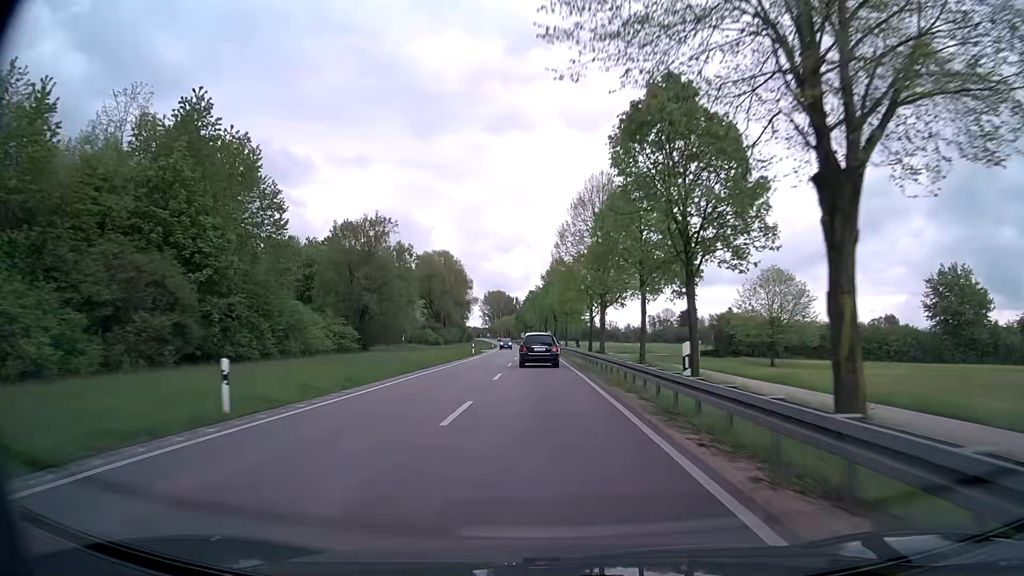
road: primary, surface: asphalt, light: Day
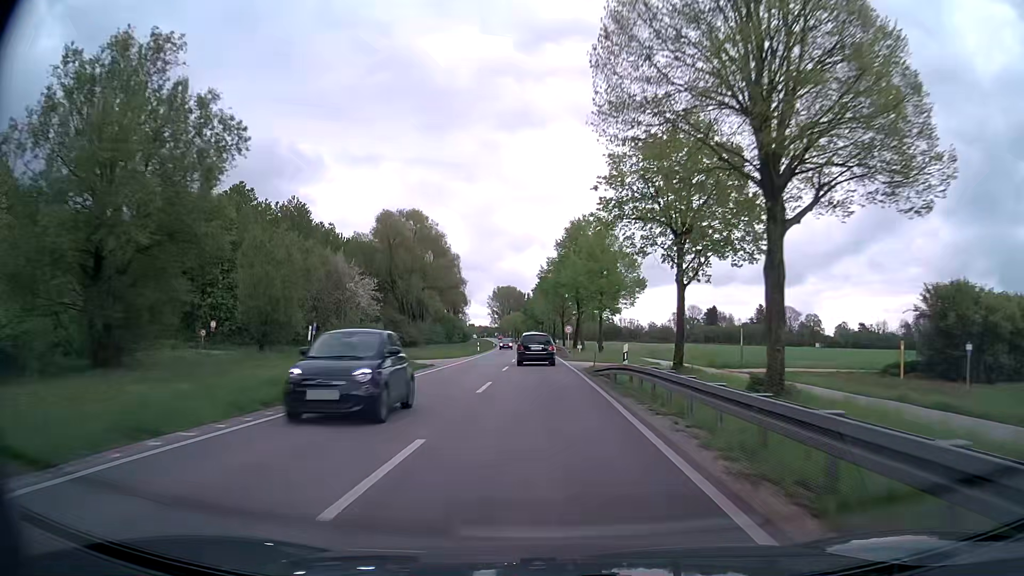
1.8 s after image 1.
(-0.3, +41.8) m; -1°
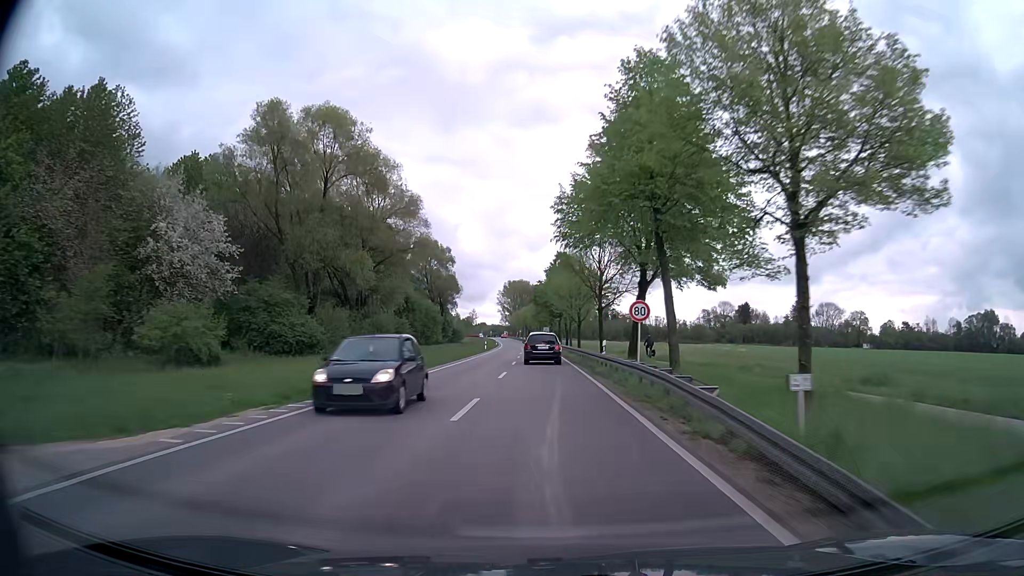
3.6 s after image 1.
(-0.6, +42.1) m; -1°
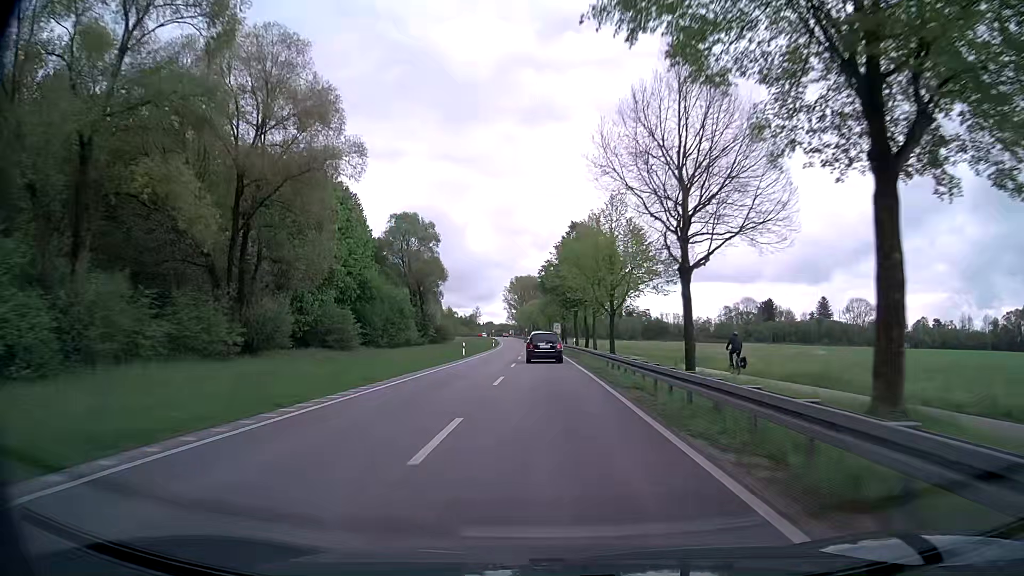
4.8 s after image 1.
(-0.2, +27.9) m; -1°
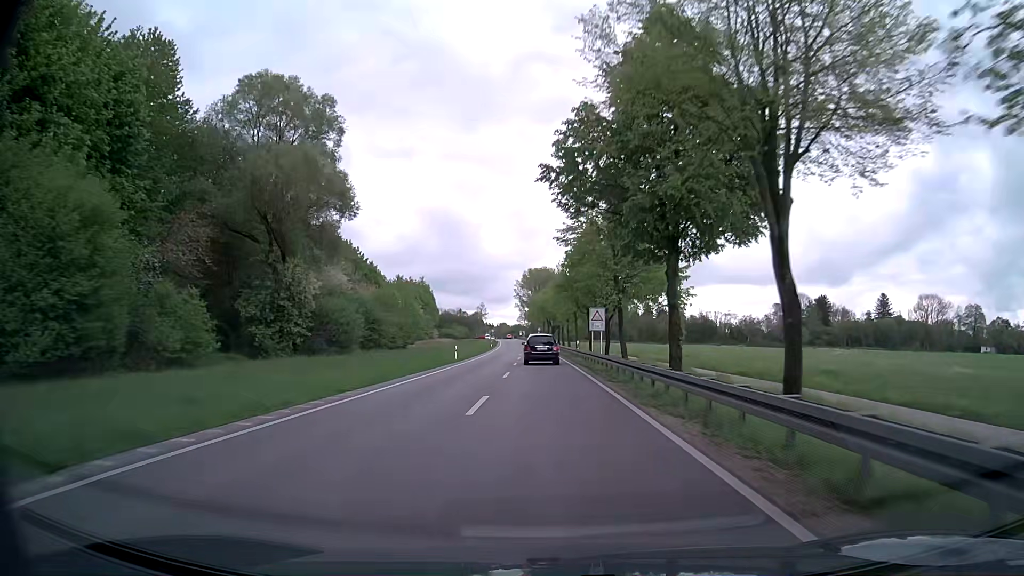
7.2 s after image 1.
(-0.6, +55.3) m; -1°
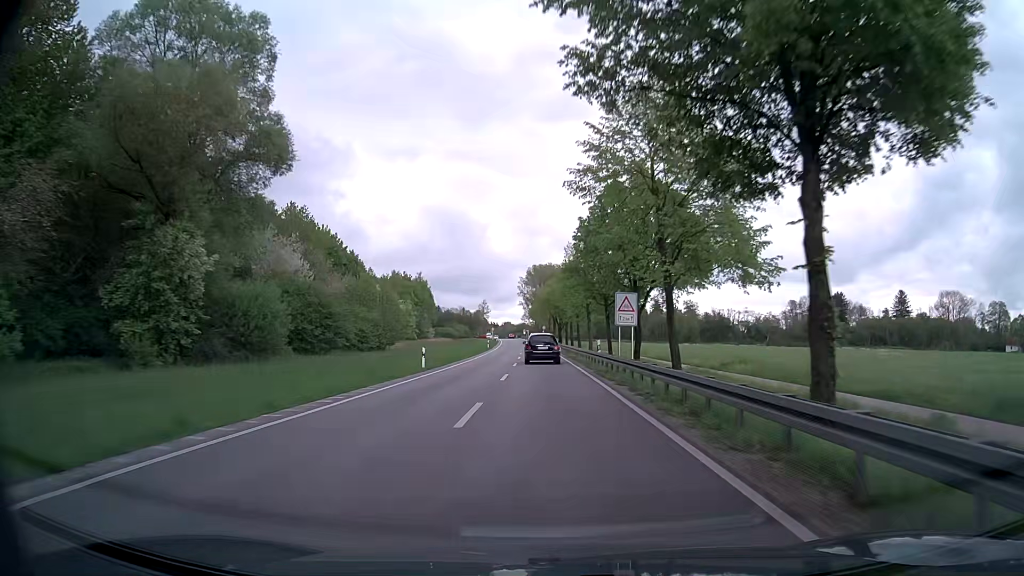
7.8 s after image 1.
(0.0, +13.8) m; -1°
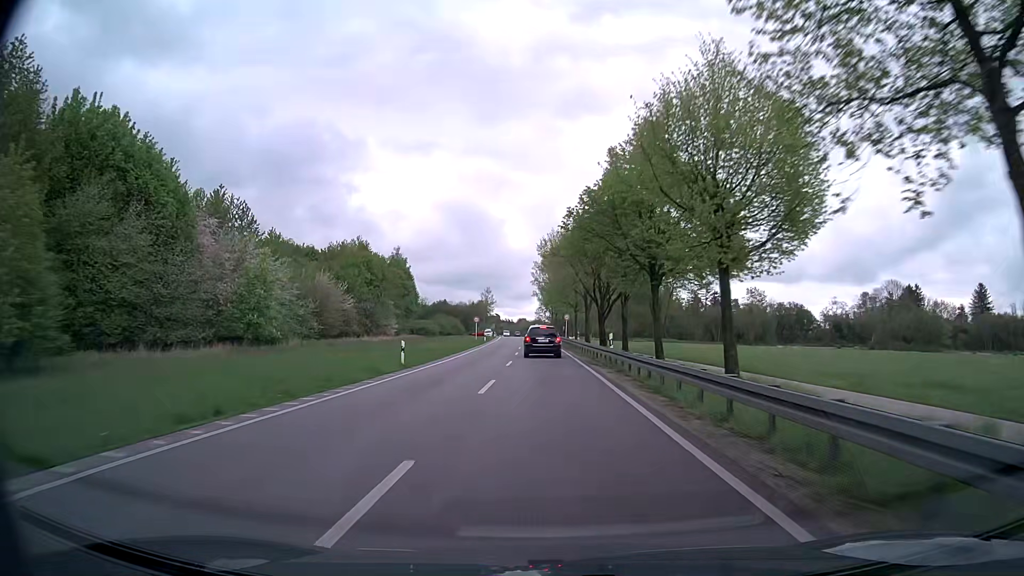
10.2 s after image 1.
(-0.5, +55.4) m; -1°
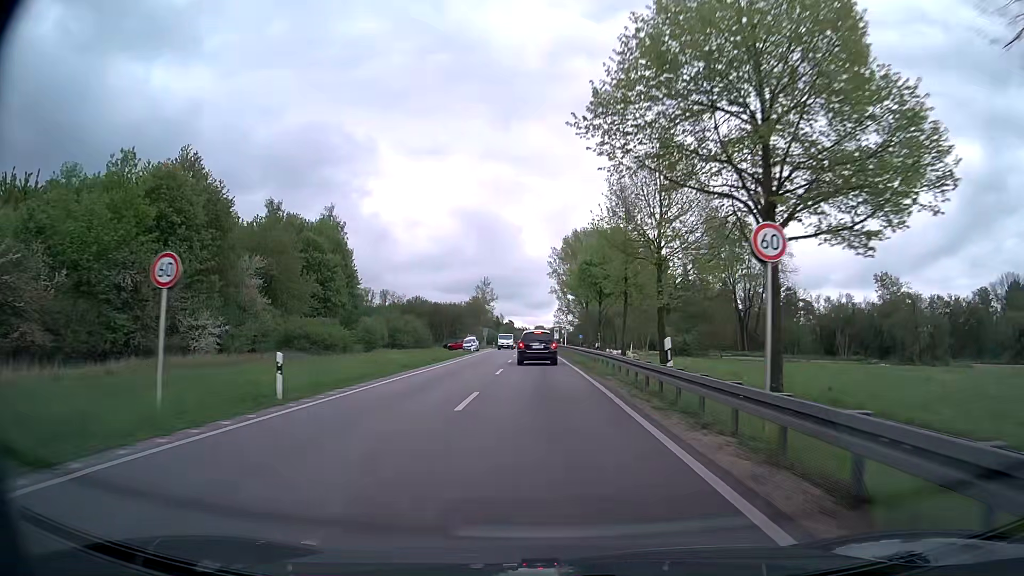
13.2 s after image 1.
(-0.7, +62.7) m; -2°
(0, +10) (0, +20) (0, +30) (0, +40) (0, +50) (-1, +60) (-1, +70) (-1, +80) (-1, +90) (-2, +100) m
